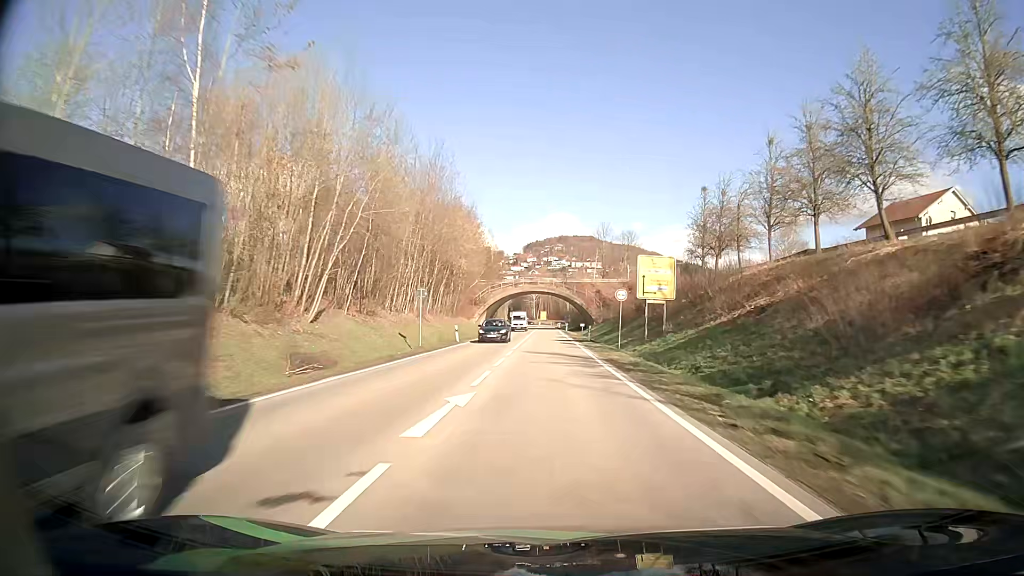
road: secondary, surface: asphalt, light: Day
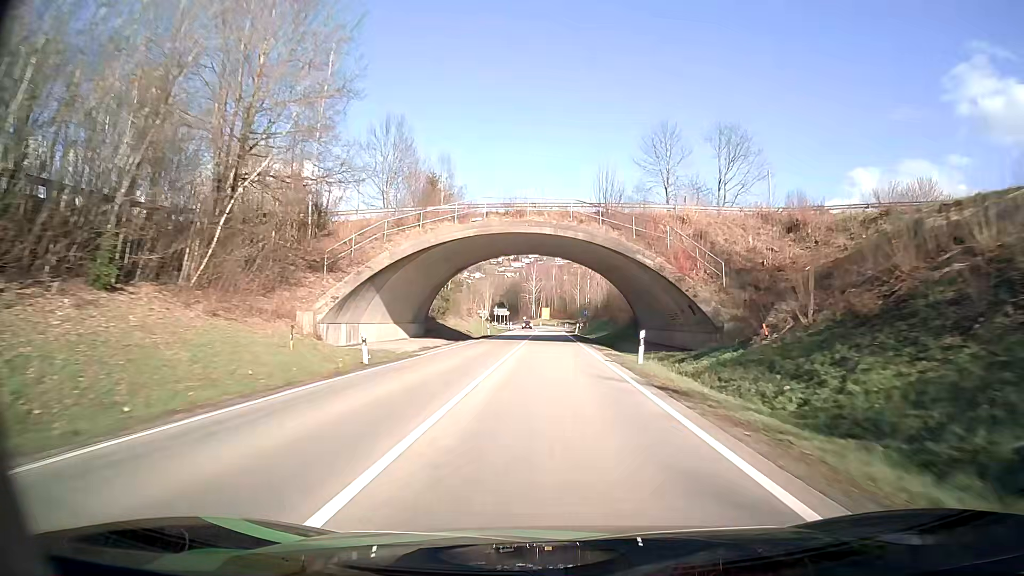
(+0.1, +68.6) m; 0°
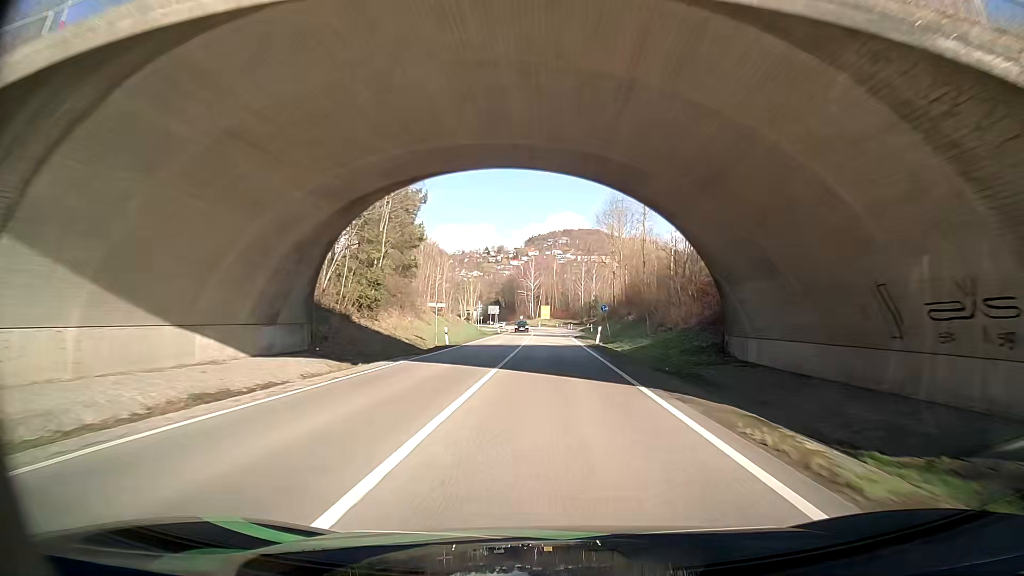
(+0.1, +27.4) m; 0°
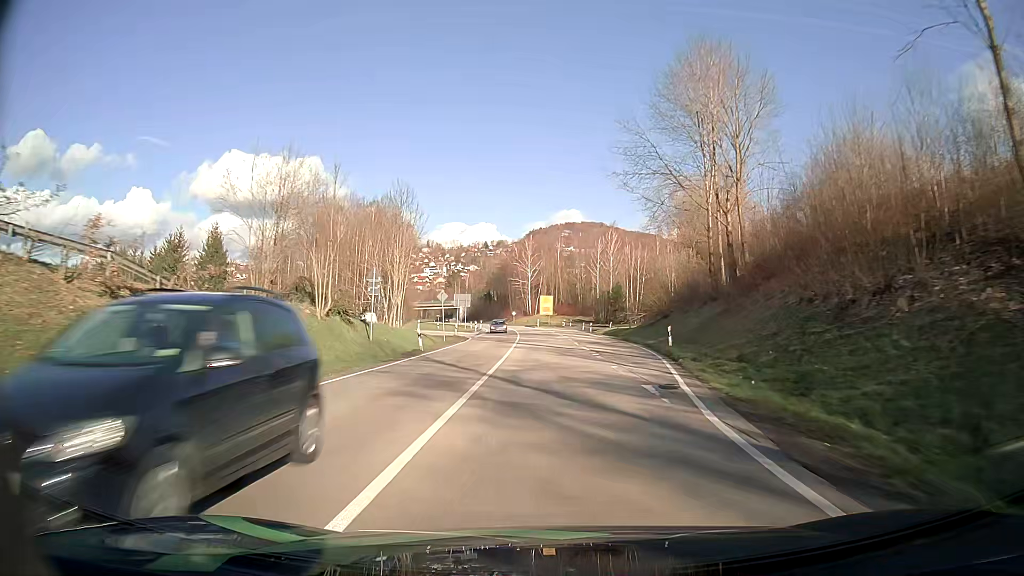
(-0.1, +51.9) m; 0°
(0, +10) (0, +20) (0, +30) (0, +40) (0, +50) (-1, +60) (-1, +70) (-2, +80) (-3, +90) (-4, +100) m
